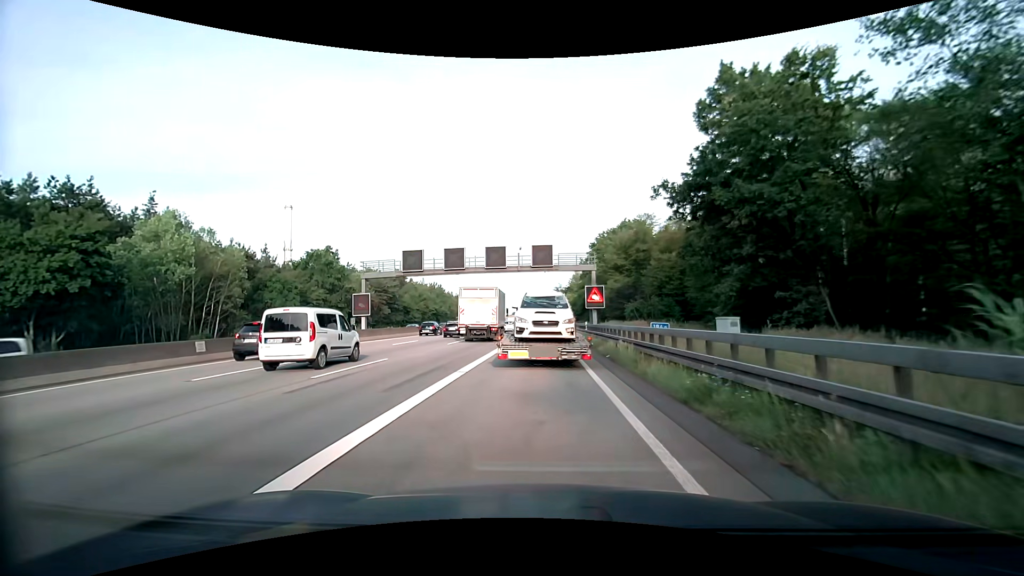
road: motorway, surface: asphalt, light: Day
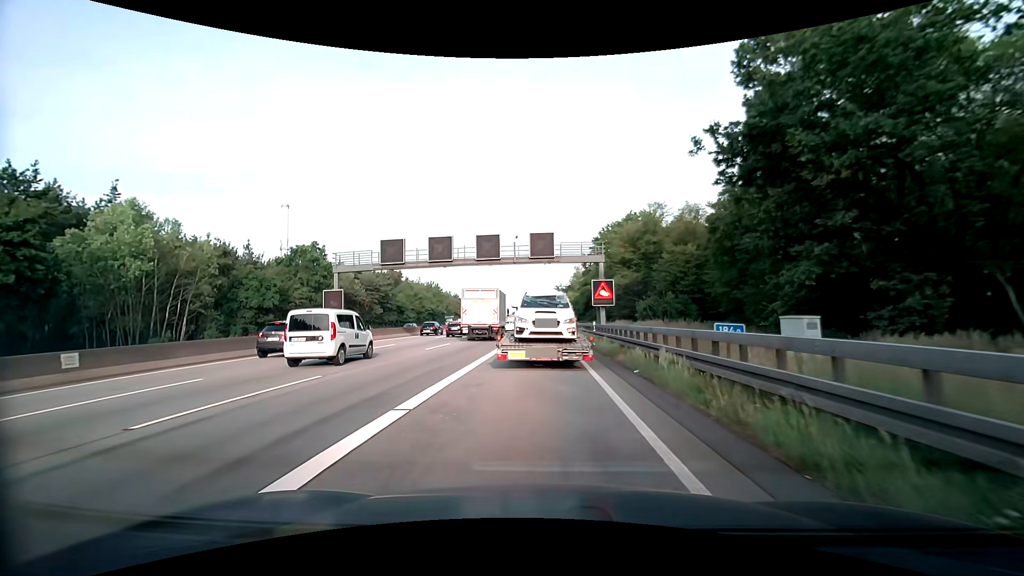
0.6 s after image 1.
(0.0, +5.7) m; 0°
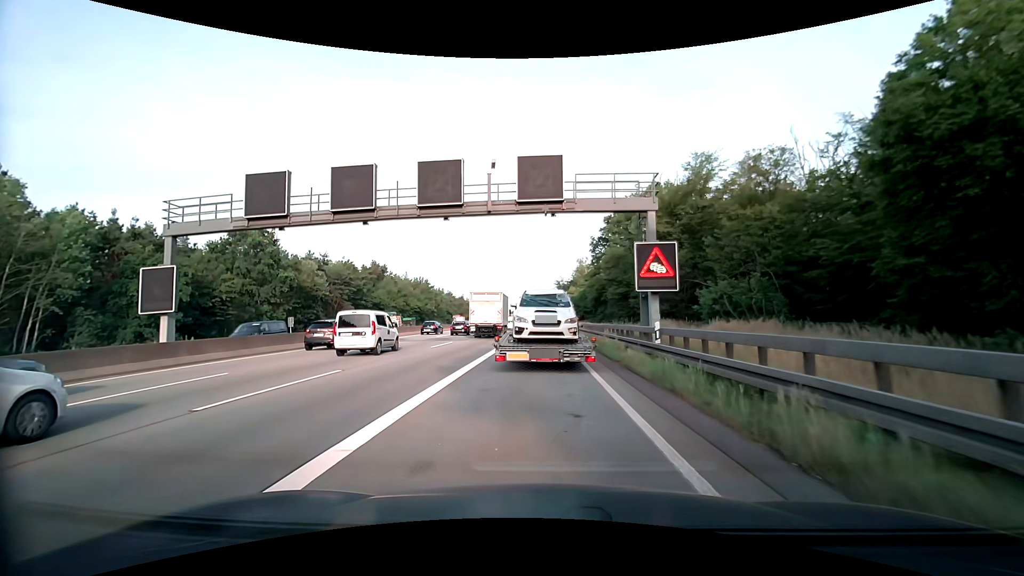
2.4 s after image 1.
(0.0, +16.7) m; 0°
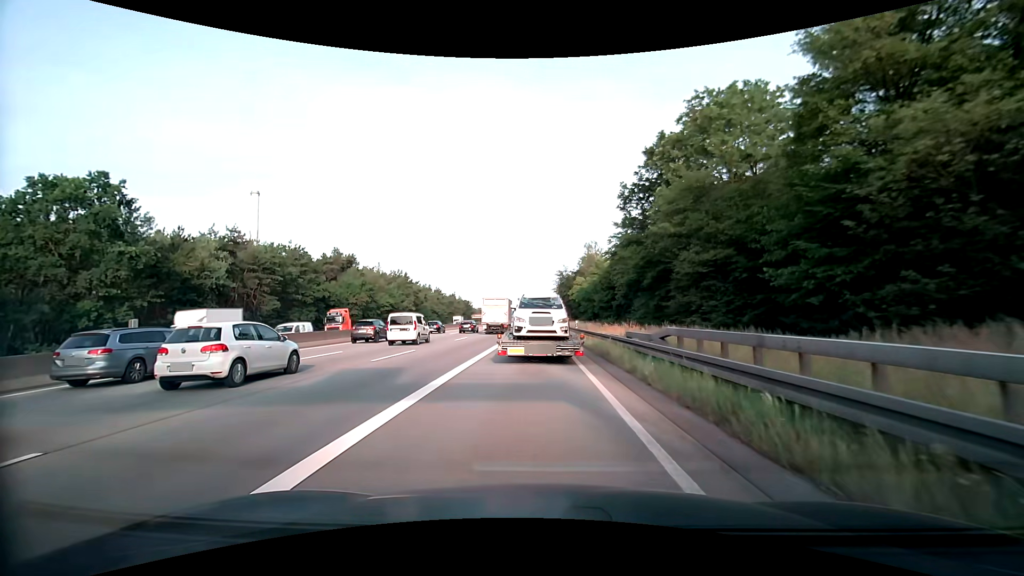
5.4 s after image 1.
(-0.1, +26.8) m; 0°
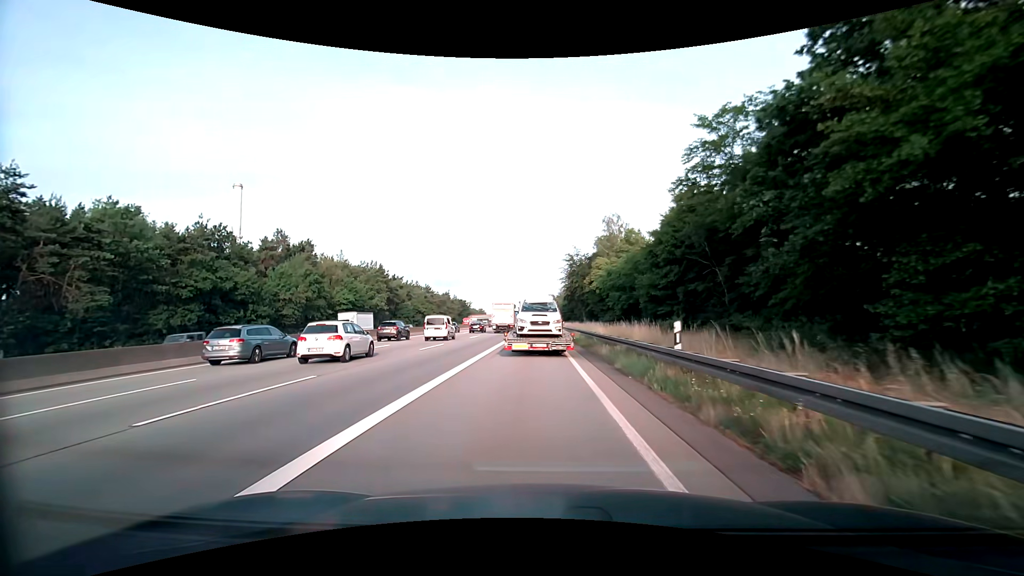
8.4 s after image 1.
(-0.2, +28.4) m; -1°
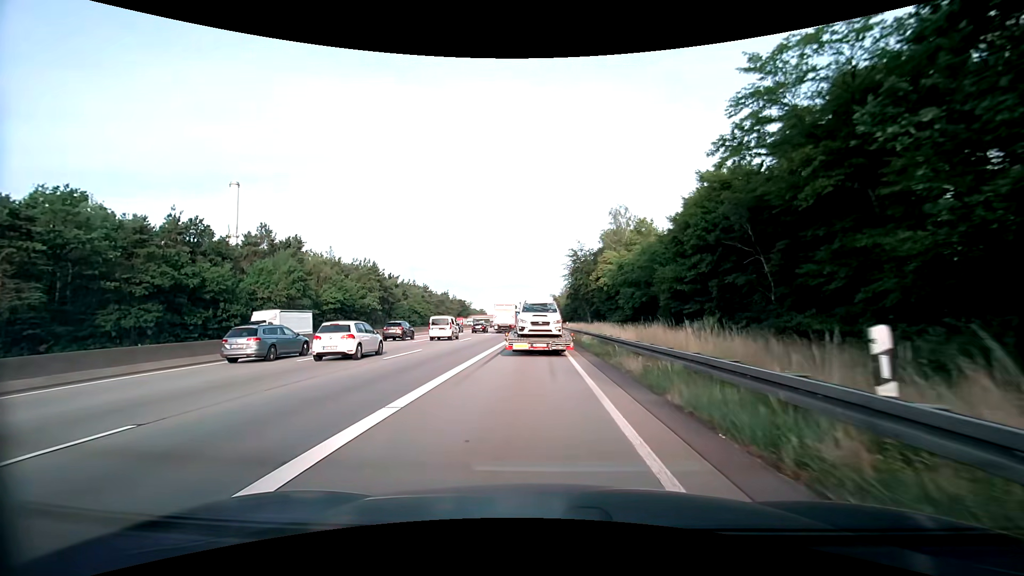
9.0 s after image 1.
(0.0, +6.1) m; 0°
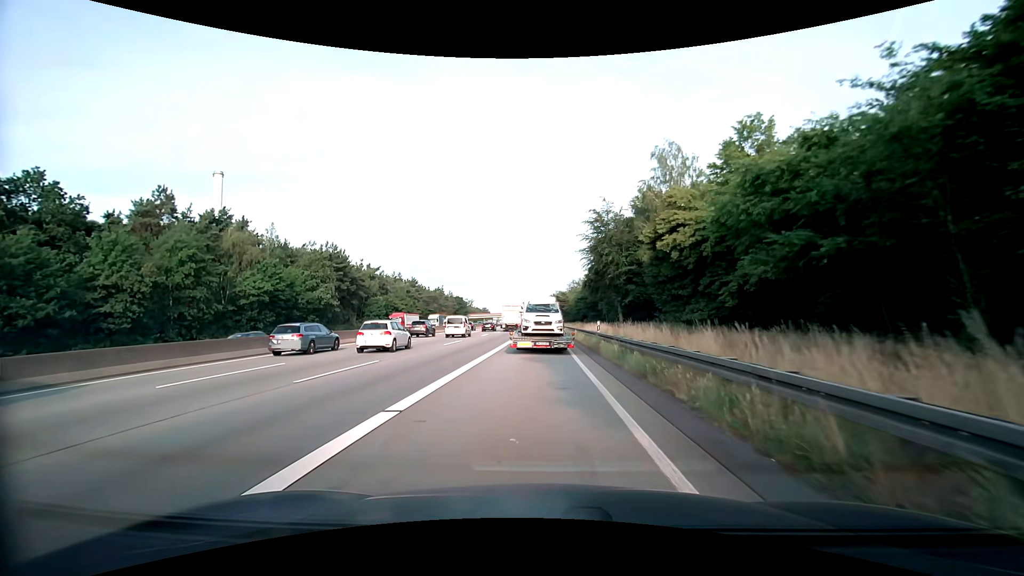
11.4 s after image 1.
(-0.2, +25.7) m; 0°
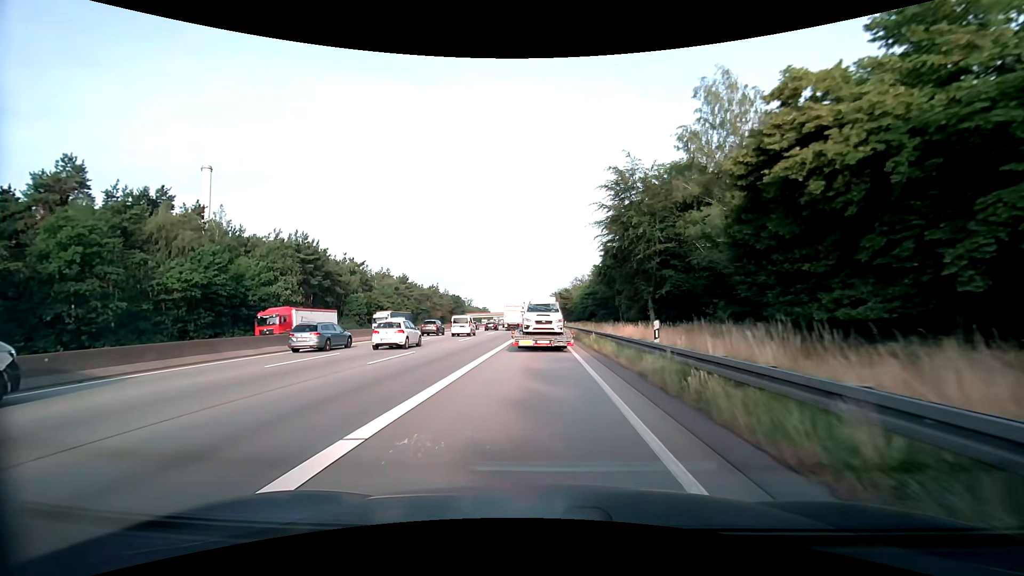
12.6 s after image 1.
(-0.1, +13.3) m; 0°
(0, +10) (0, +20) (0, +30) (0, +40) (0, +50) (0, +60) (0, +70) (-1, +80) (-1, +90) (-1, +100) m
